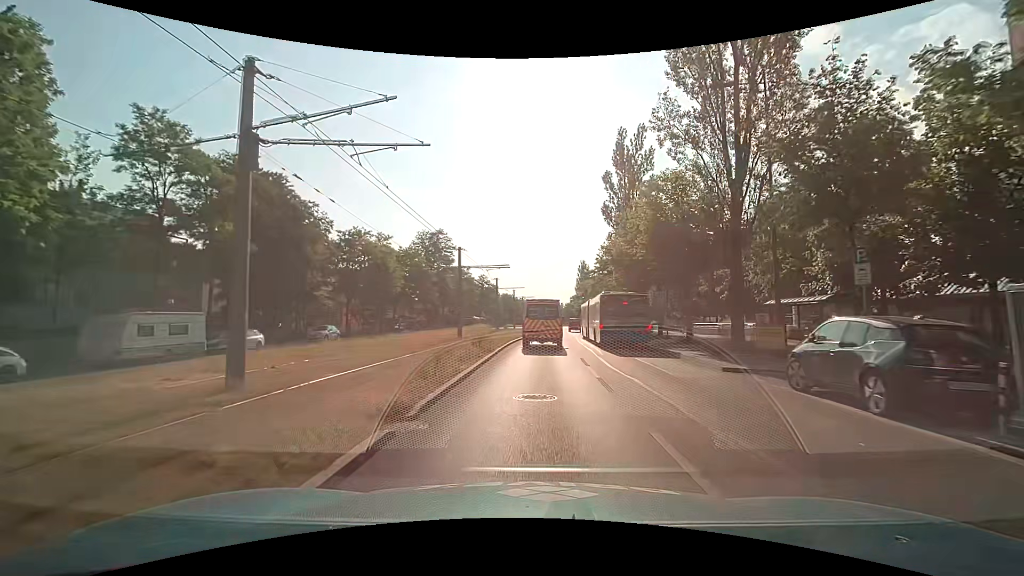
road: secondary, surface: asphalt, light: Day
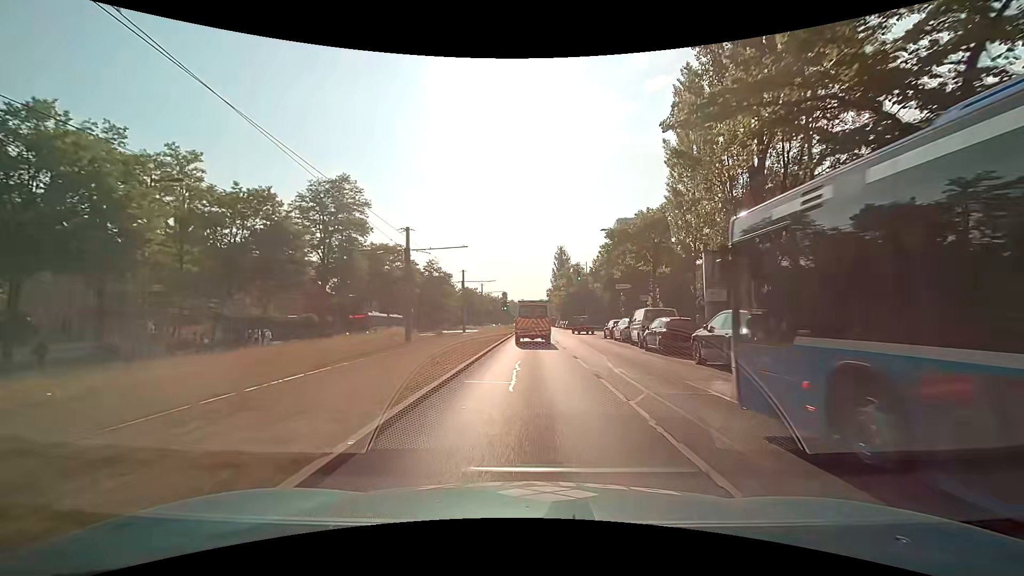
(+1.5, +35.7) m; +4°
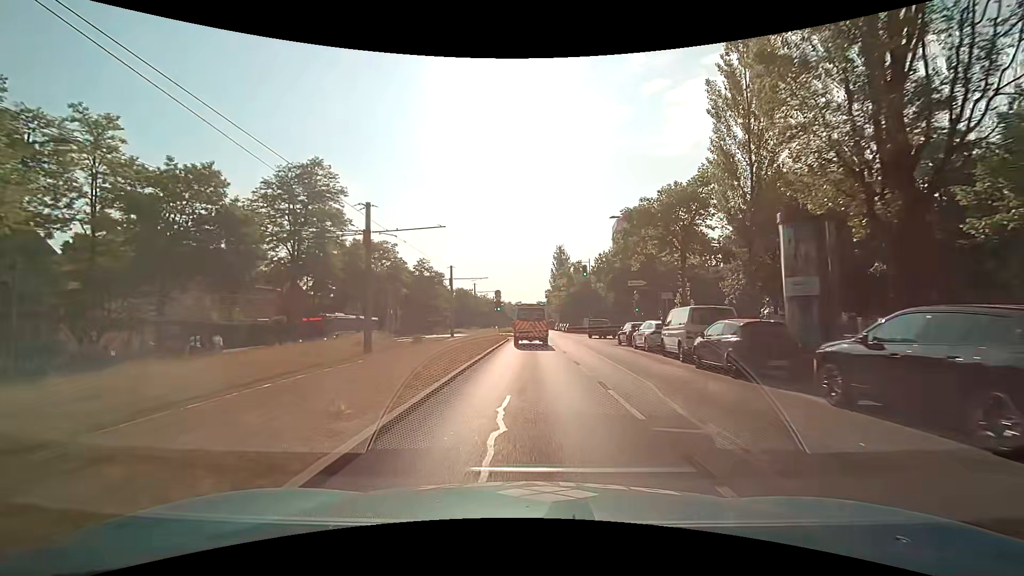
(+0.1, +7.1) m; +1°
